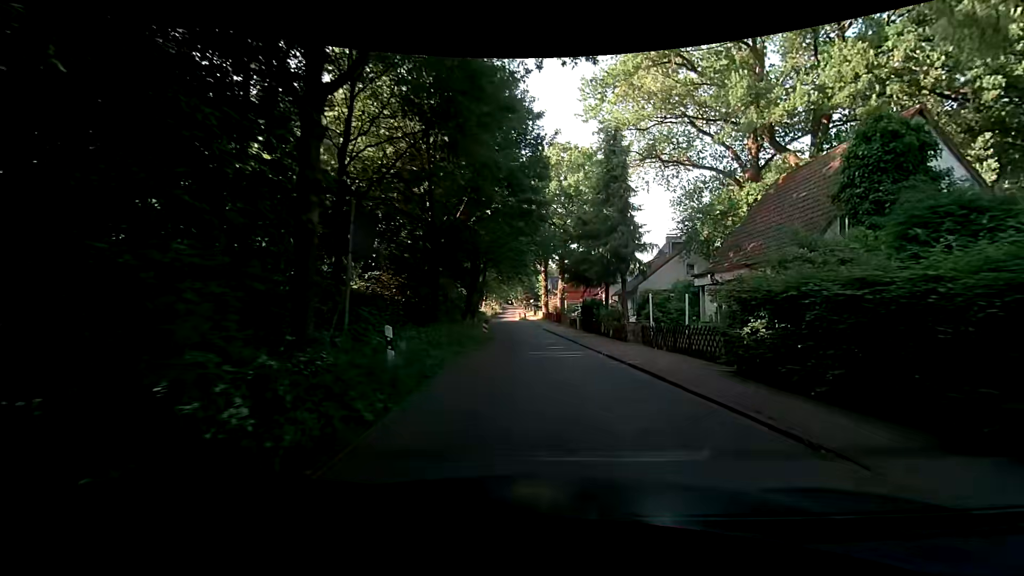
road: residential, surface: asphalt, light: Day
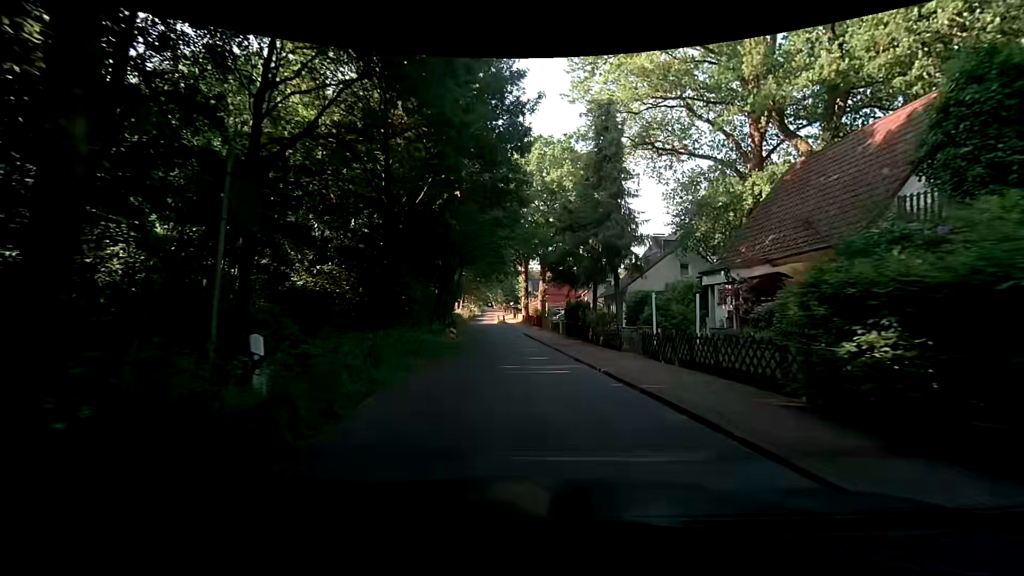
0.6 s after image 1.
(0.0, +3.9) m; +2°
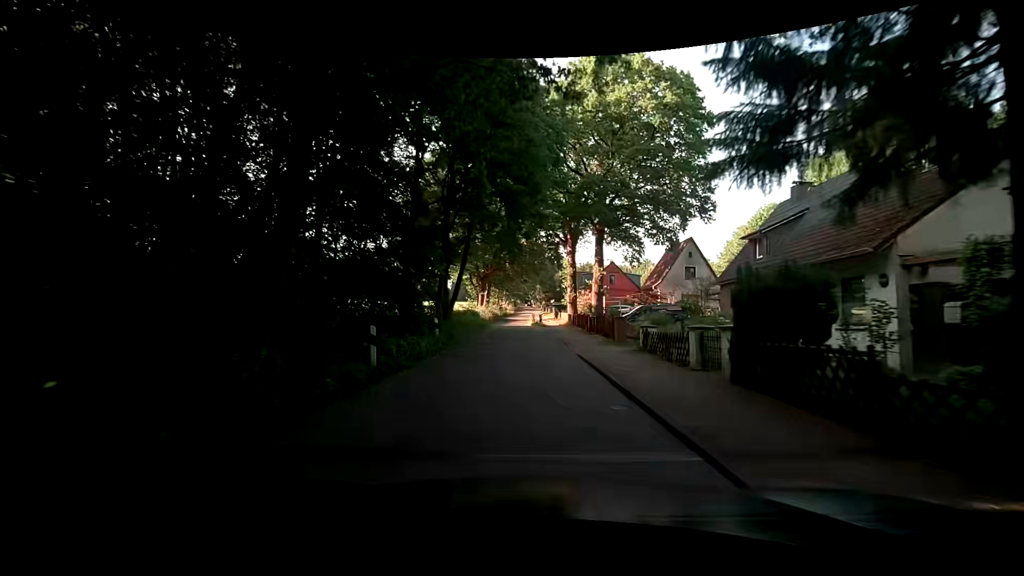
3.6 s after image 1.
(-1.0, +21.3) m; -4°
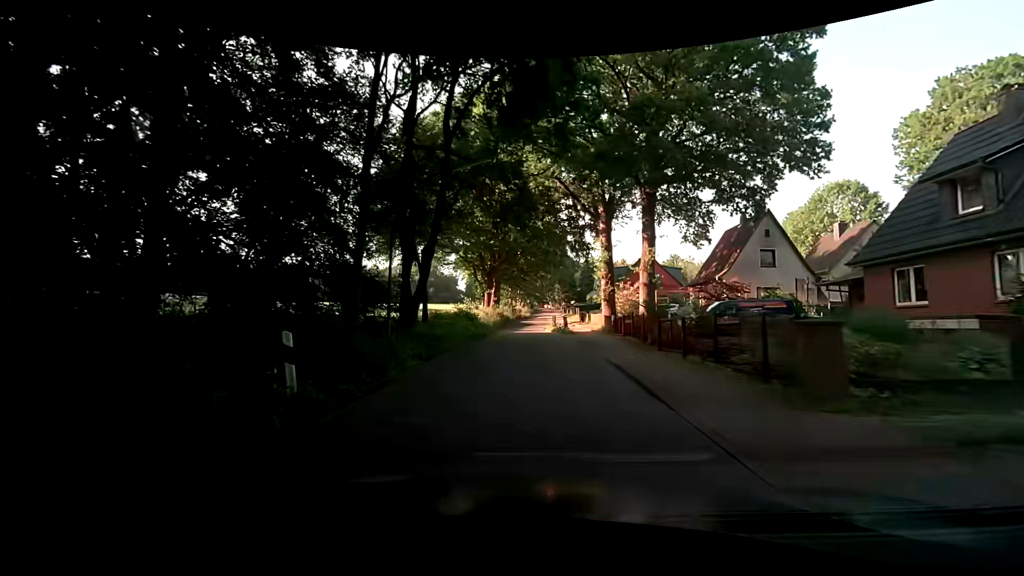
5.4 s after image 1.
(-0.5, +13.5) m; -3°
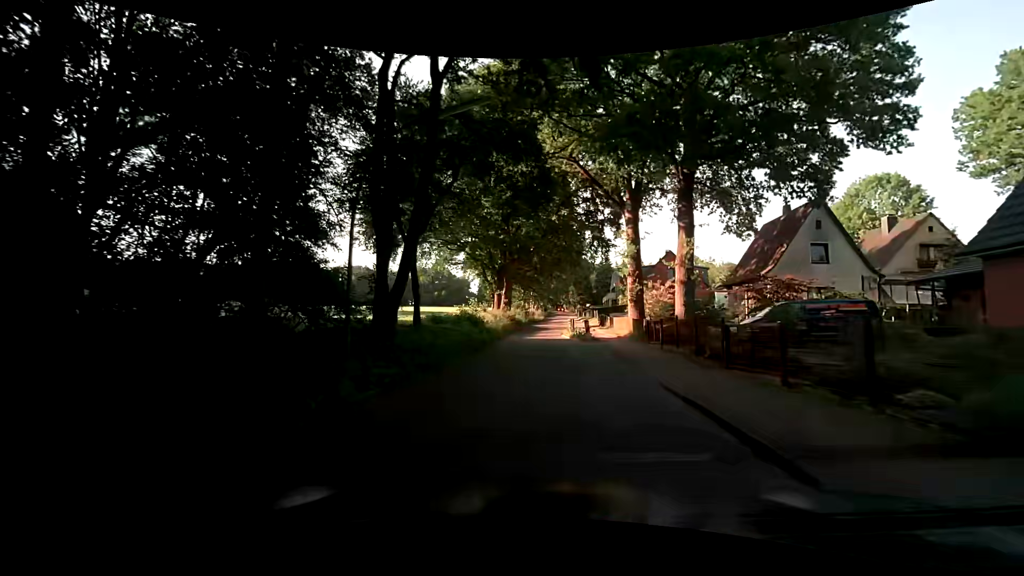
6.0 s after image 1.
(-0.1, +4.7) m; -2°
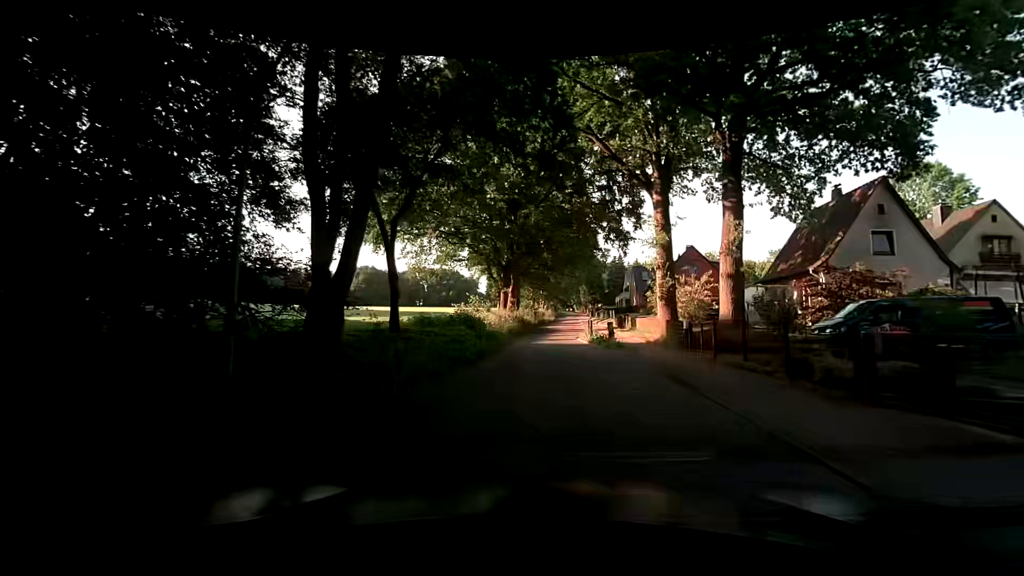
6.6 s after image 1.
(0.0, +4.7) m; 0°
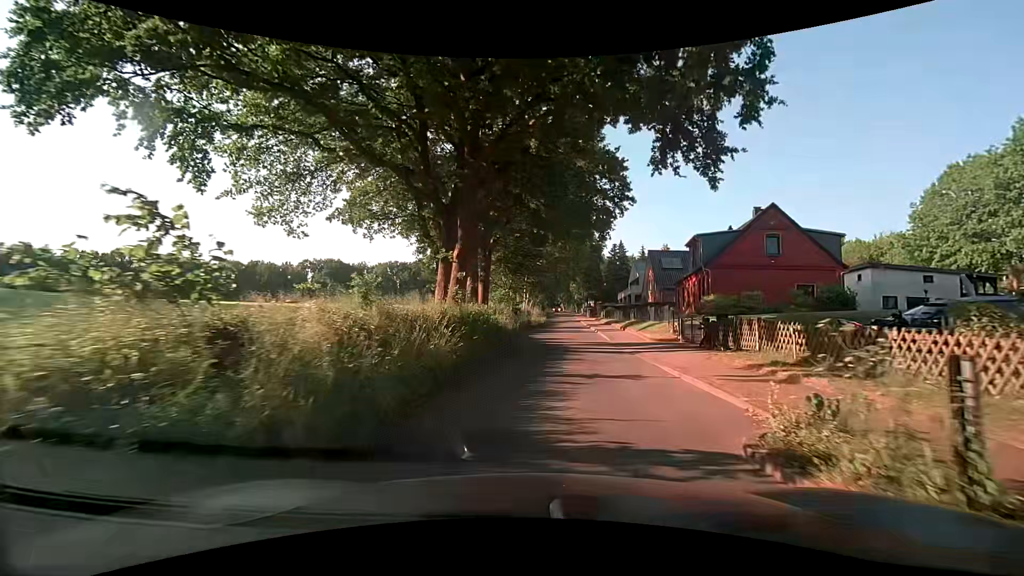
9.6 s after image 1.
(-0.1, +24.1) m; +1°
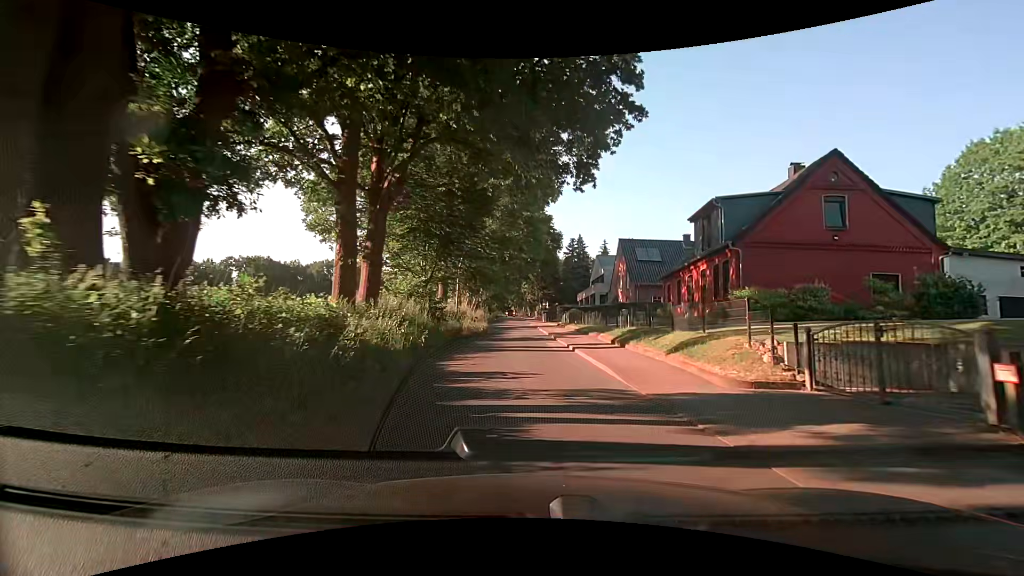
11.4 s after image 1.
(+1.0, +14.6) m; +7°
(0, +10) (0, +20) (-1, +30) (-1, +40) (-2, +50) (-2, +60) (-3, +70) (-3, +80) (-4, +90) (-4, +100) m
